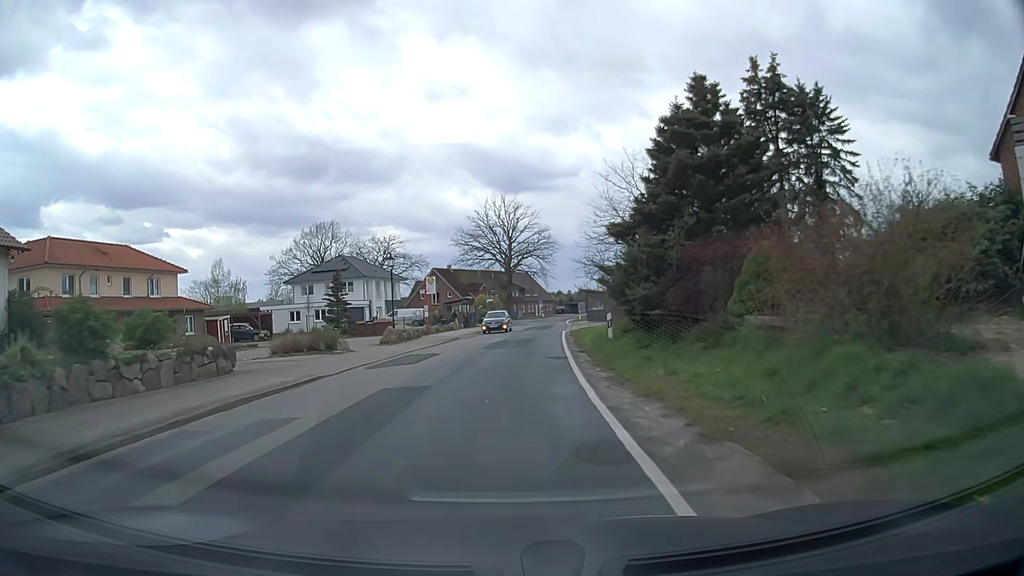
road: secondary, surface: asphalt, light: Day
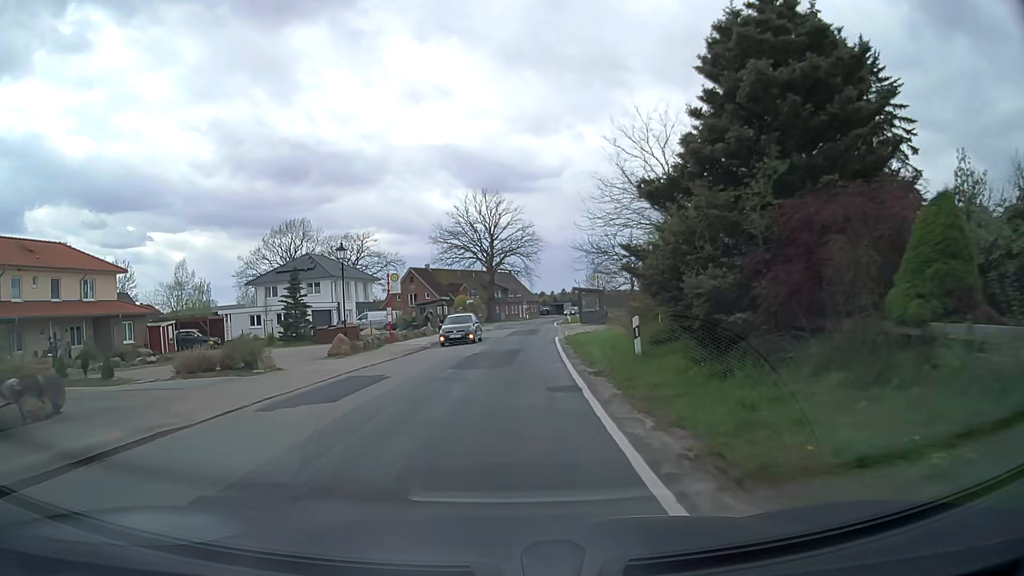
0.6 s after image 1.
(+0.1, +7.0) m; +2°
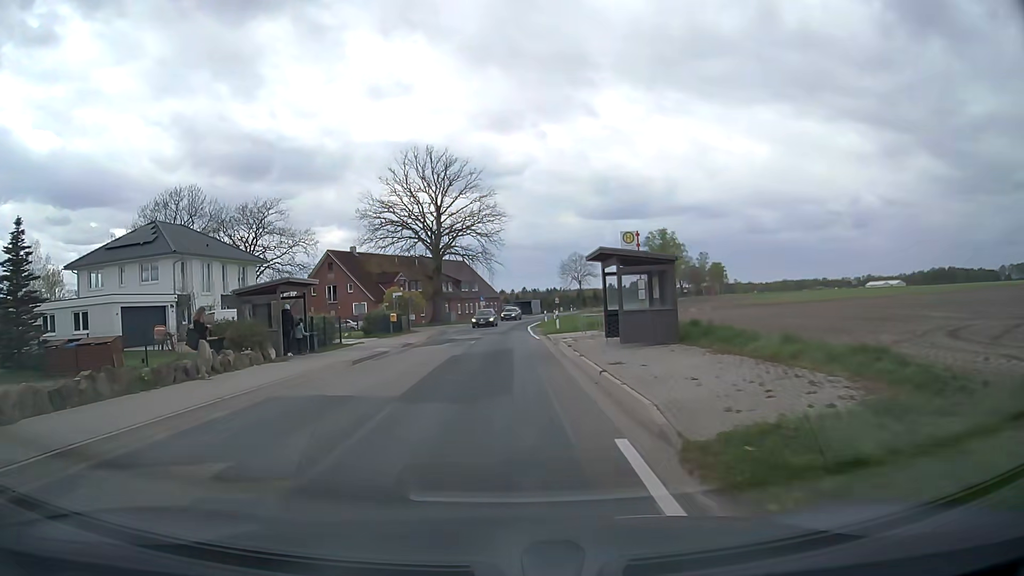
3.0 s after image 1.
(+0.8, +27.5) m; +3°
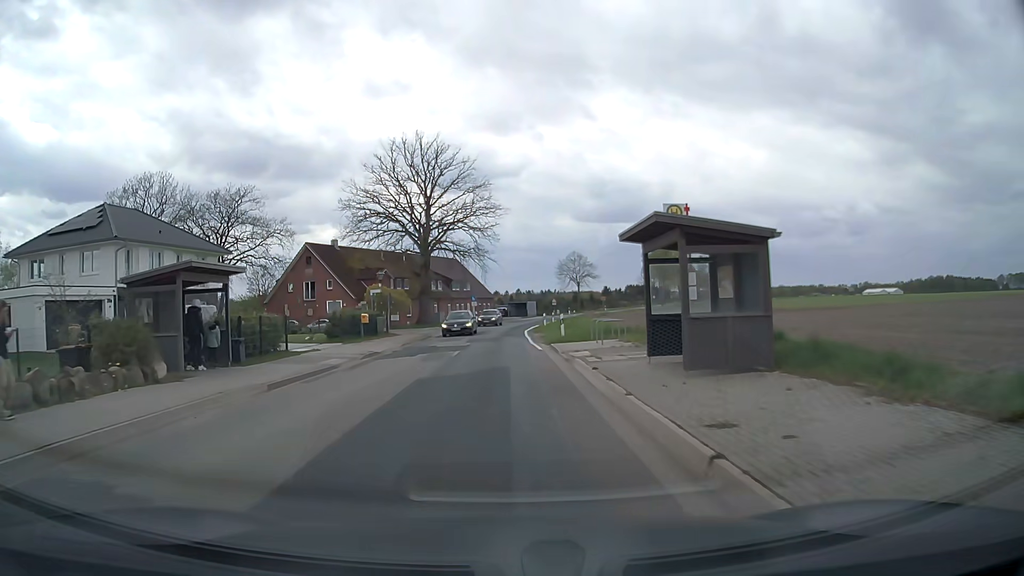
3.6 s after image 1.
(0.0, +6.8) m; 0°
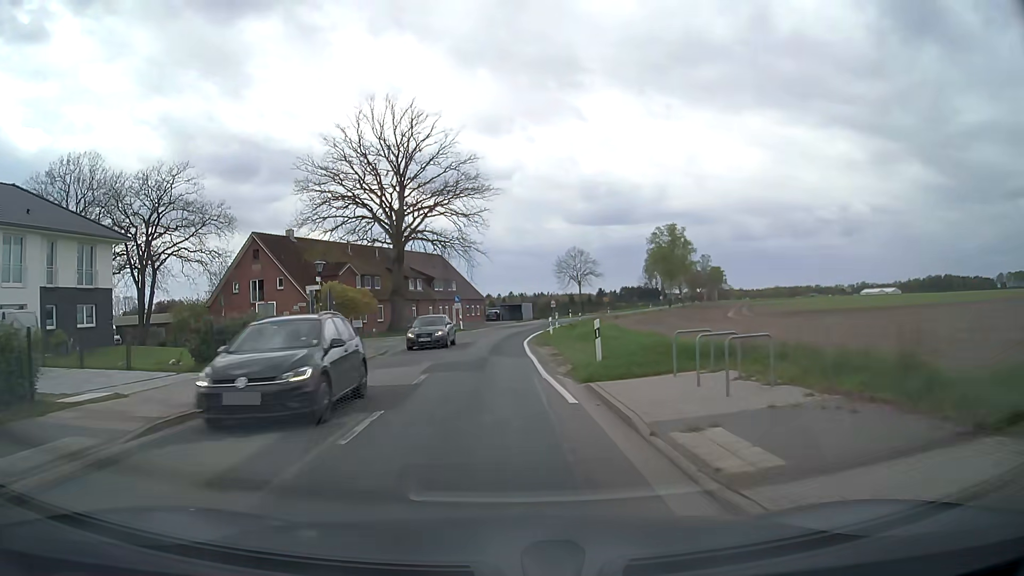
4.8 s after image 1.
(+0.1, +13.5) m; +1°
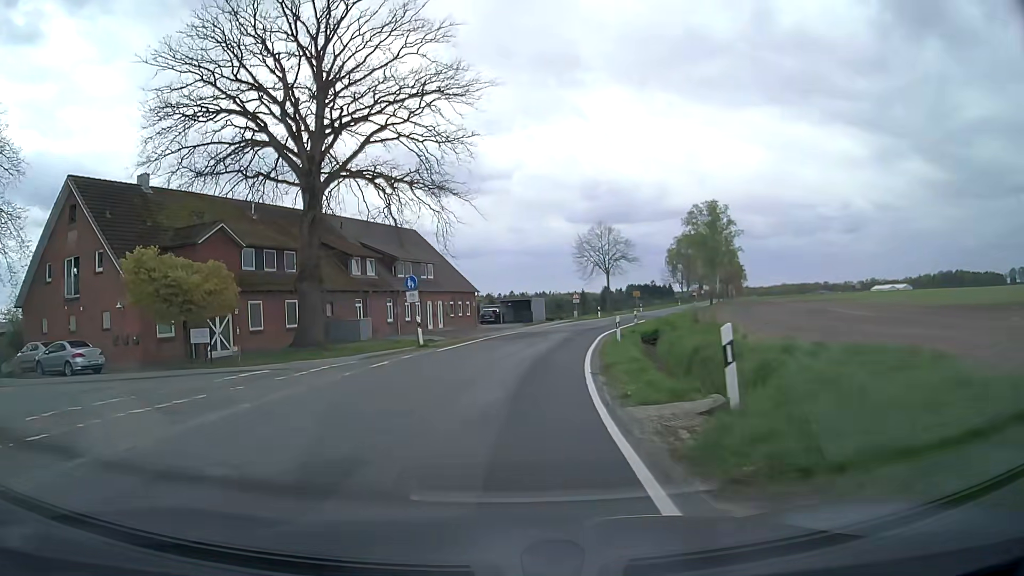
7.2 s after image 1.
(-0.1, +27.7) m; 0°
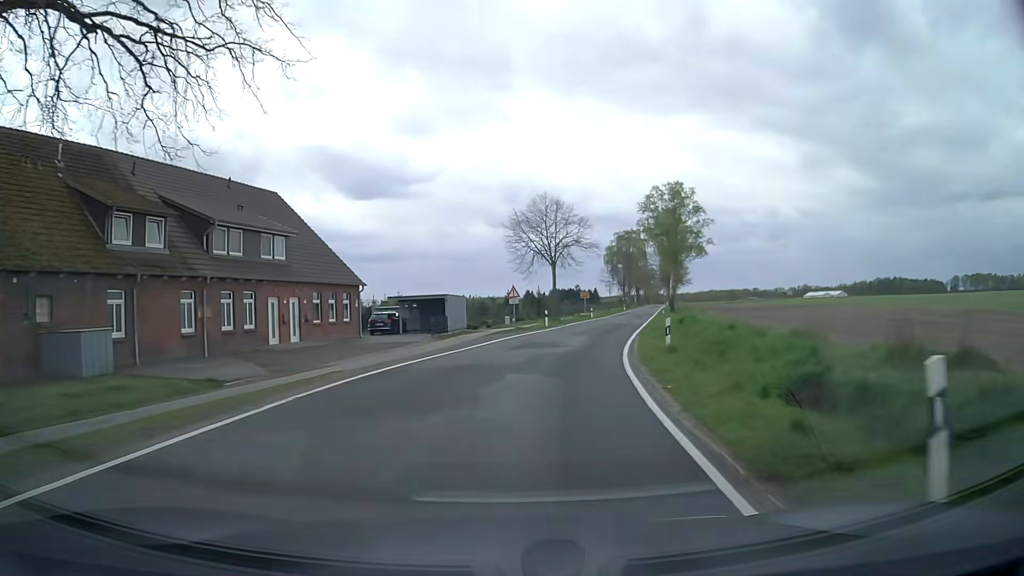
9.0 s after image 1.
(+1.0, +21.9) m; +7°
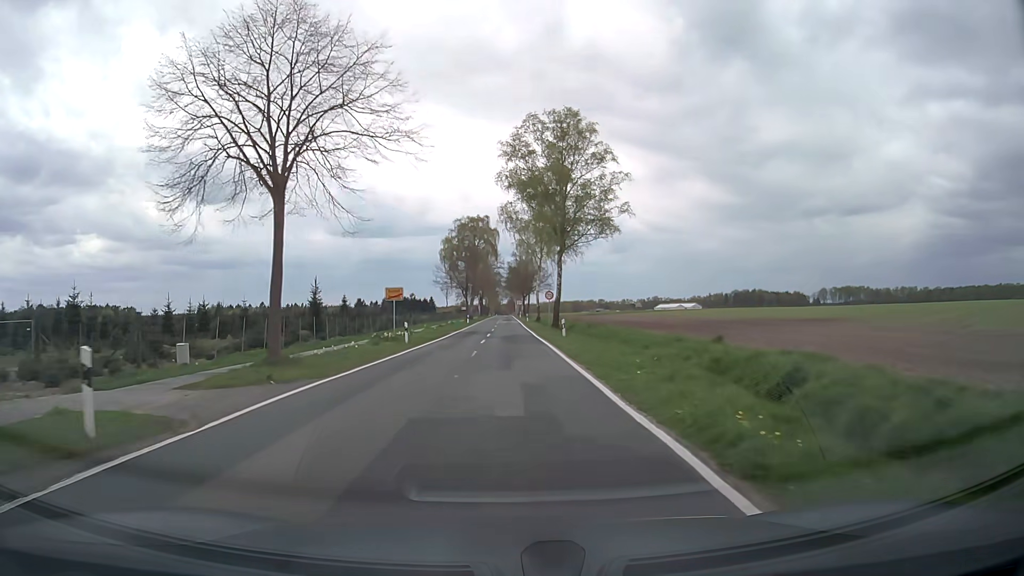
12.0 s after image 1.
(+5.7, +38.0) m; +14°
(0, +10) (0, +20) (0, +30) (0, +40) (0, +50) (0, +60) (+1, +70) (+1, +80) (+1, +90) (+1, +100) m
